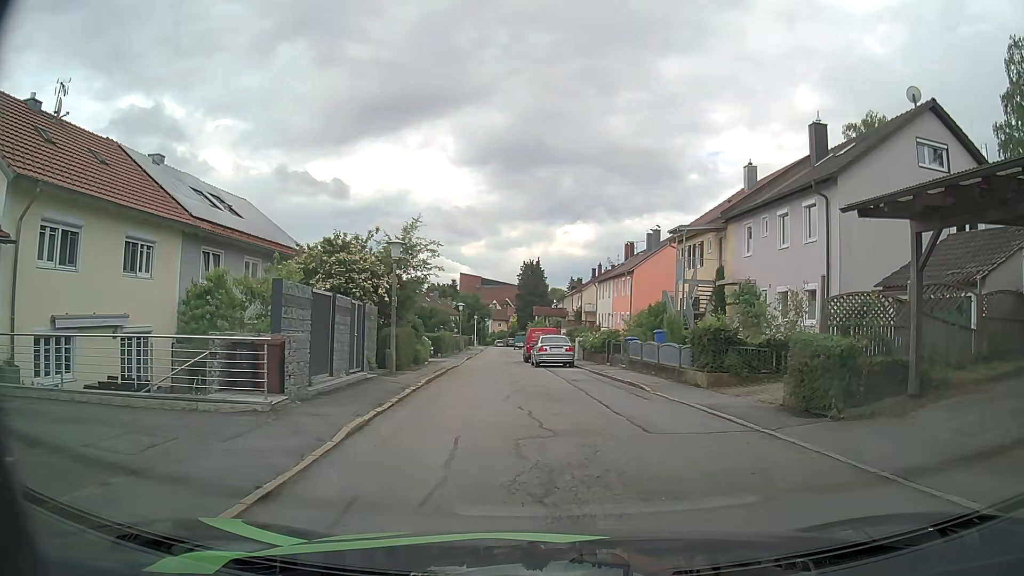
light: Day
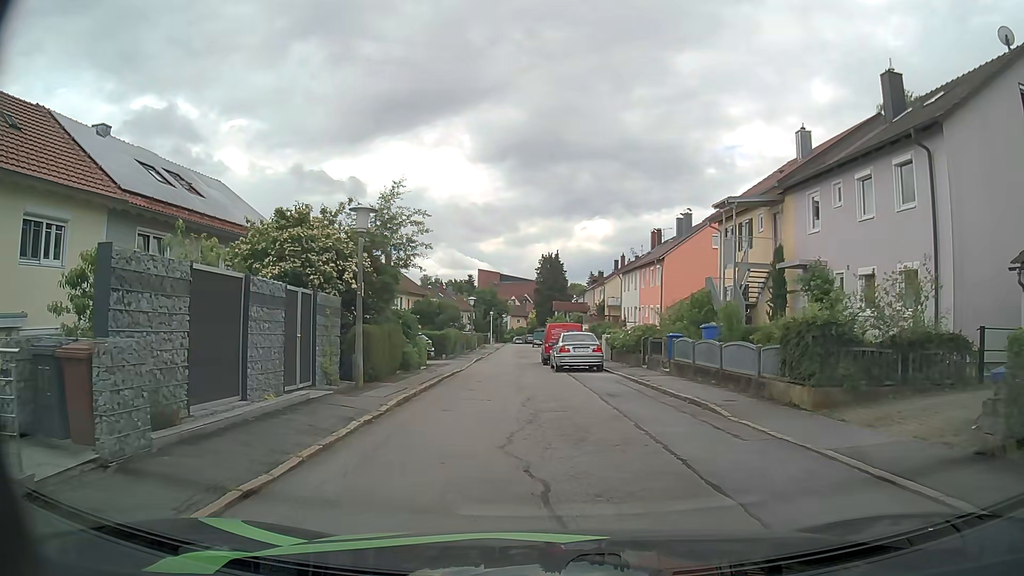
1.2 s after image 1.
(-0.1, +5.5) m; -3°
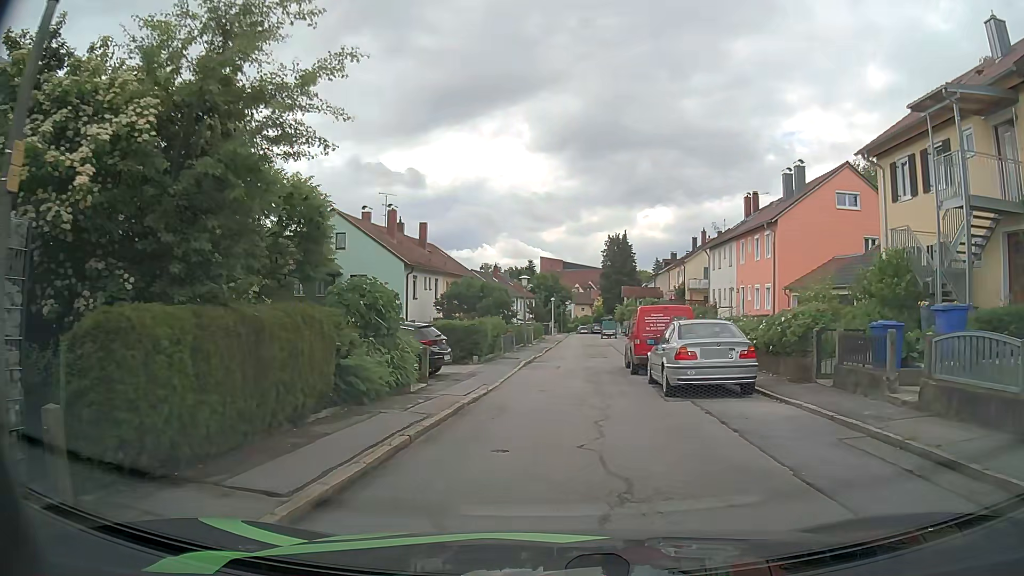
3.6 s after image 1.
(-0.3, +11.5) m; -5°
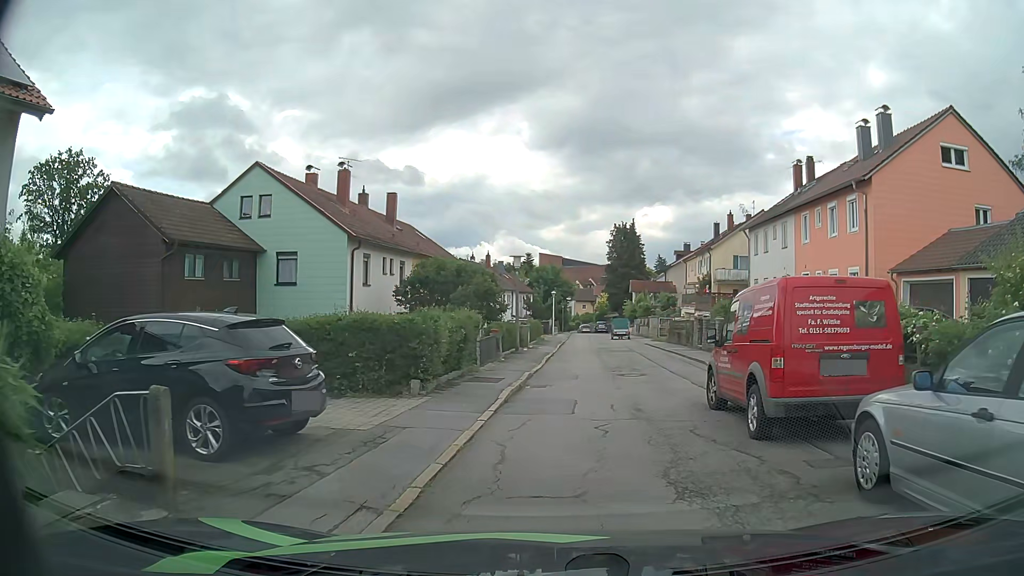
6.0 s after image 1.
(+0.1, +10.5) m; +1°
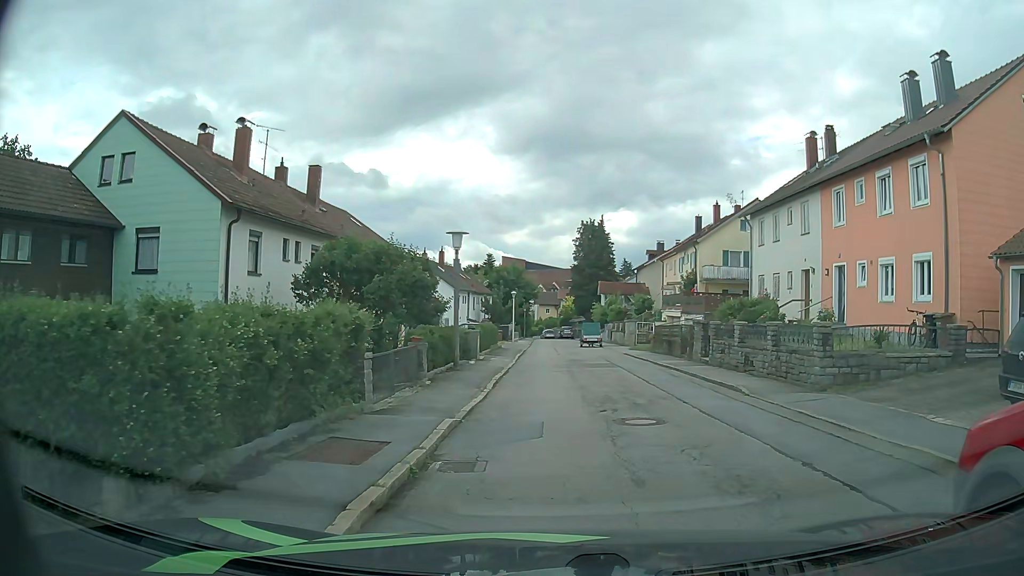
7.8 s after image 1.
(+0.2, +7.8) m; +3°
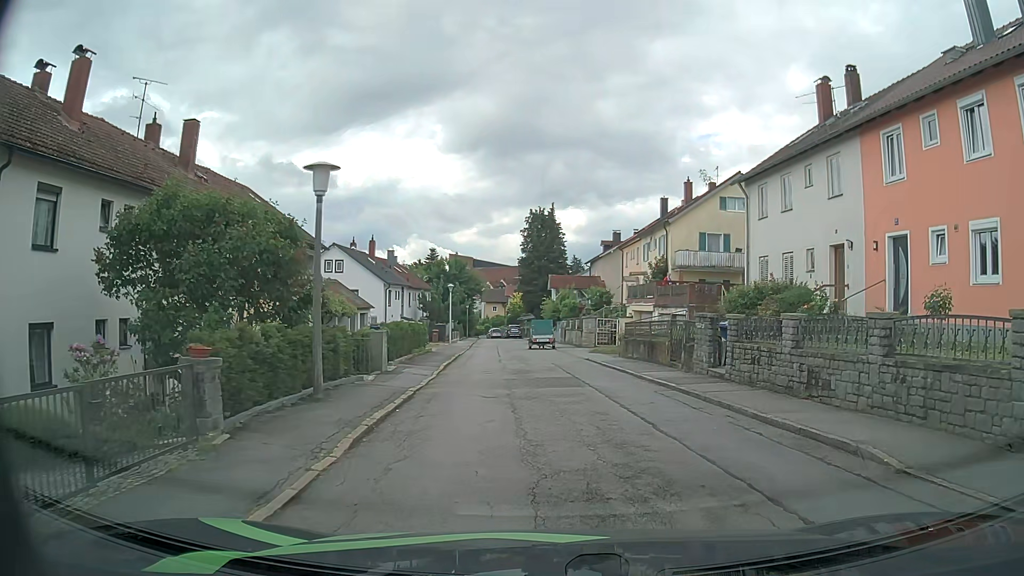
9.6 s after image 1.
(+0.3, +7.9) m; +5°
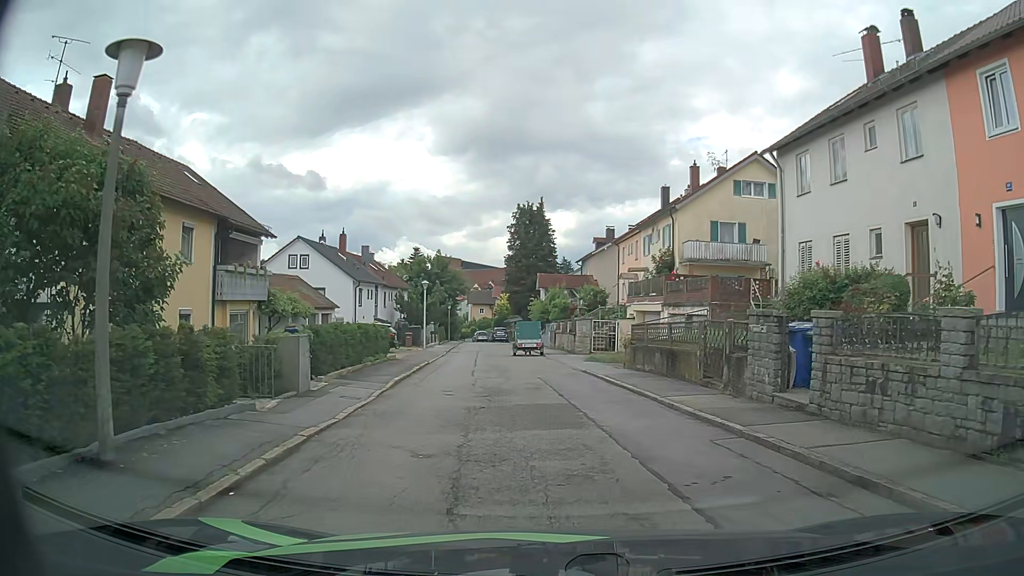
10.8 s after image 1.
(+0.1, +5.6) m; +1°
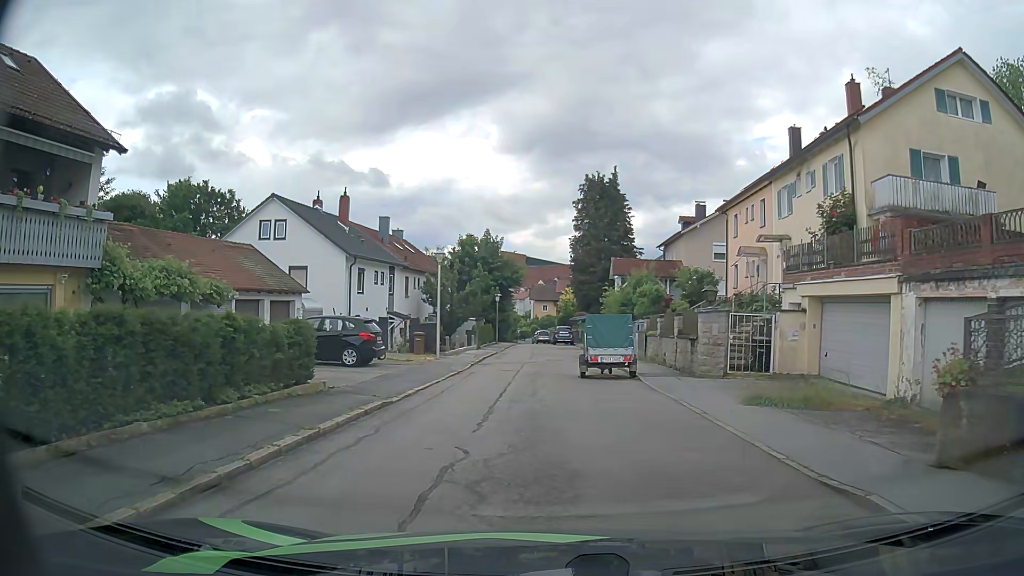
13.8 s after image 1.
(-0.7, +15.2) m; -6°
(0, +10) (-1, +20) (-1, +30) (-1, +40) (-1, +50) (-1, +60) (-1, +70) (-1, +80) (-3, +90) (-4, +100) m
